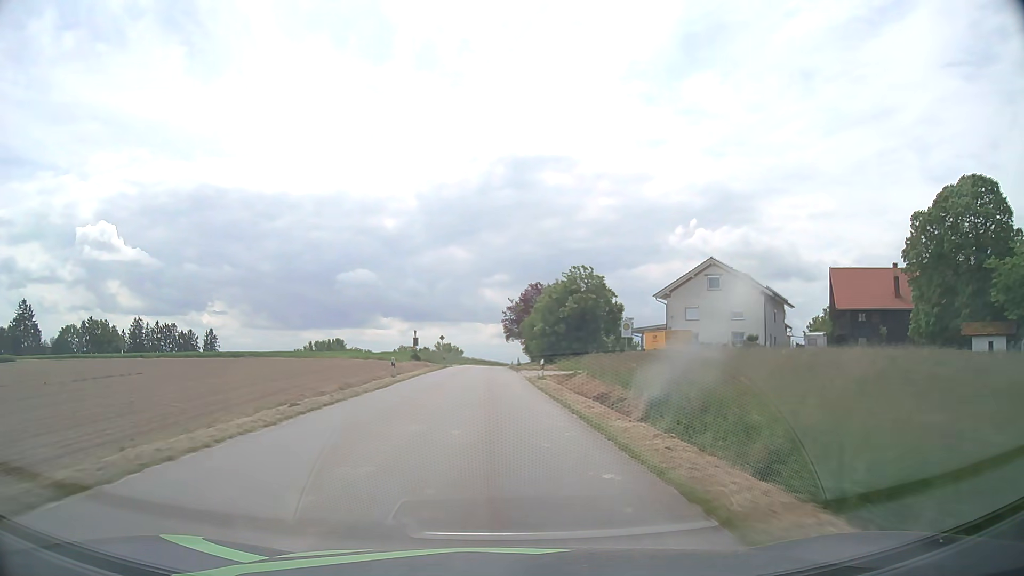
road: tertiary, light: Day
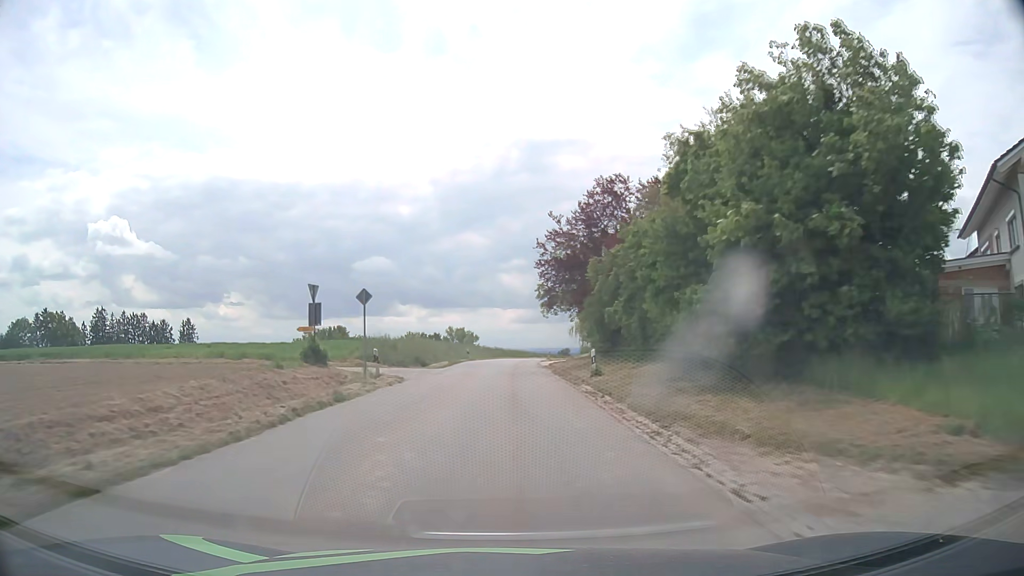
(-1.2, +43.2) m; -2°
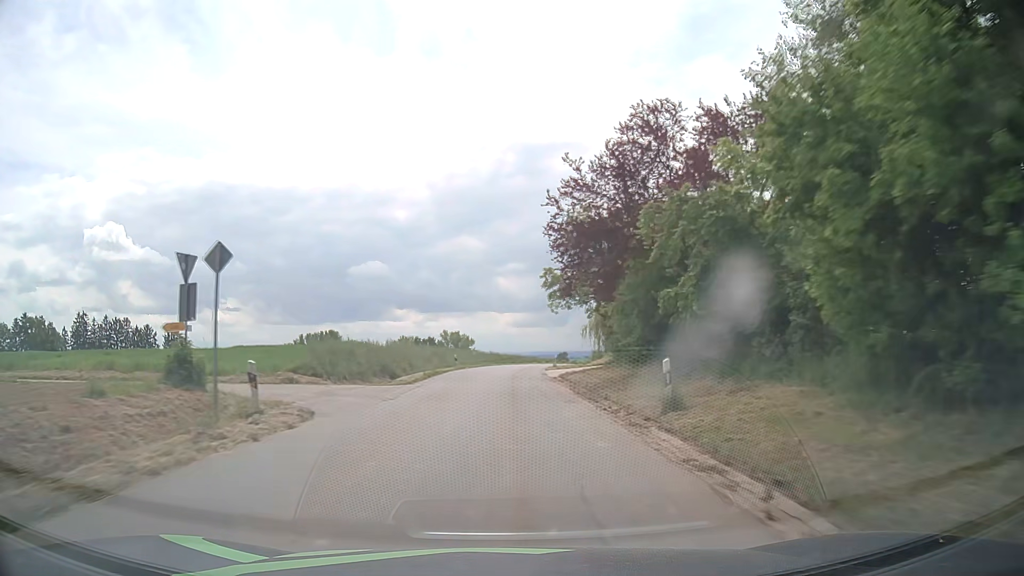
(+0.1, +10.9) m; +1°
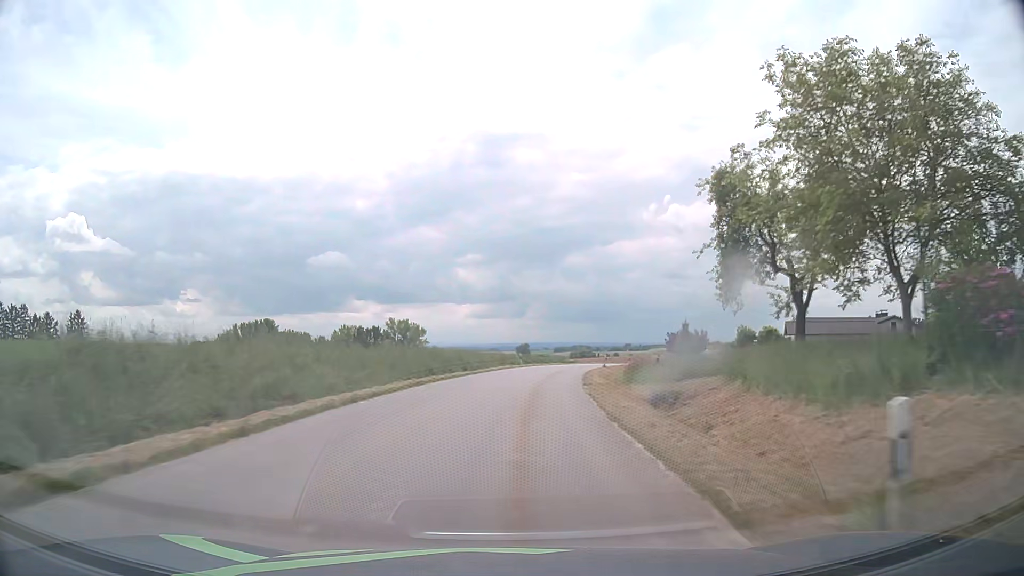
(+0.7, +43.6) m; +3°
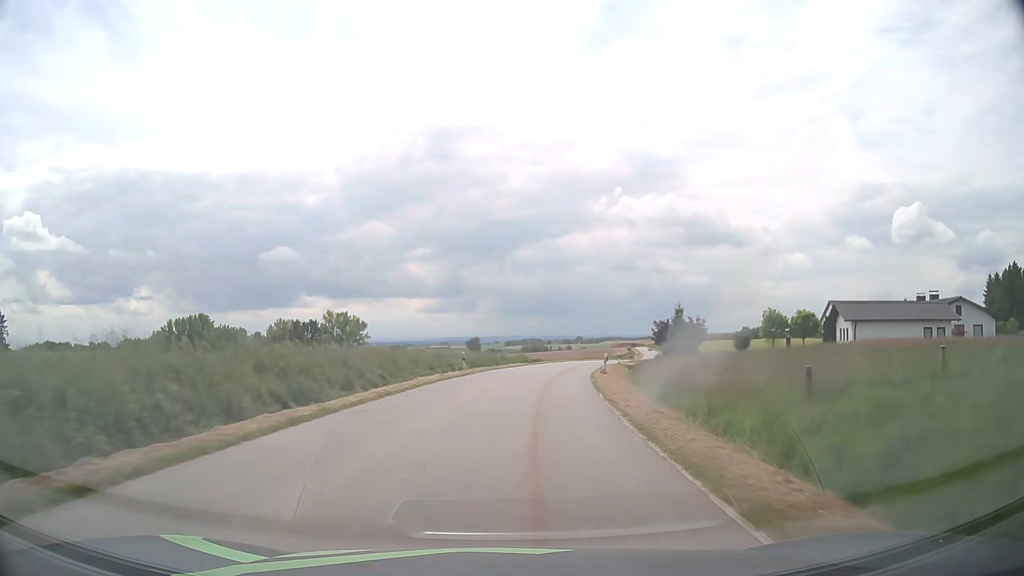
(+0.9, +21.8) m; +5°
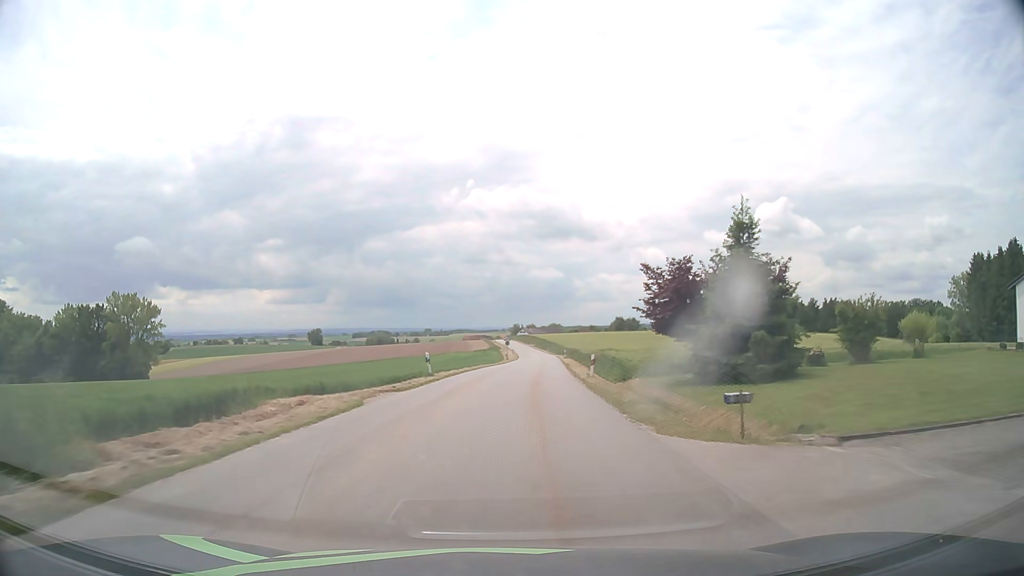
(+5.8, +54.1) m; +13°
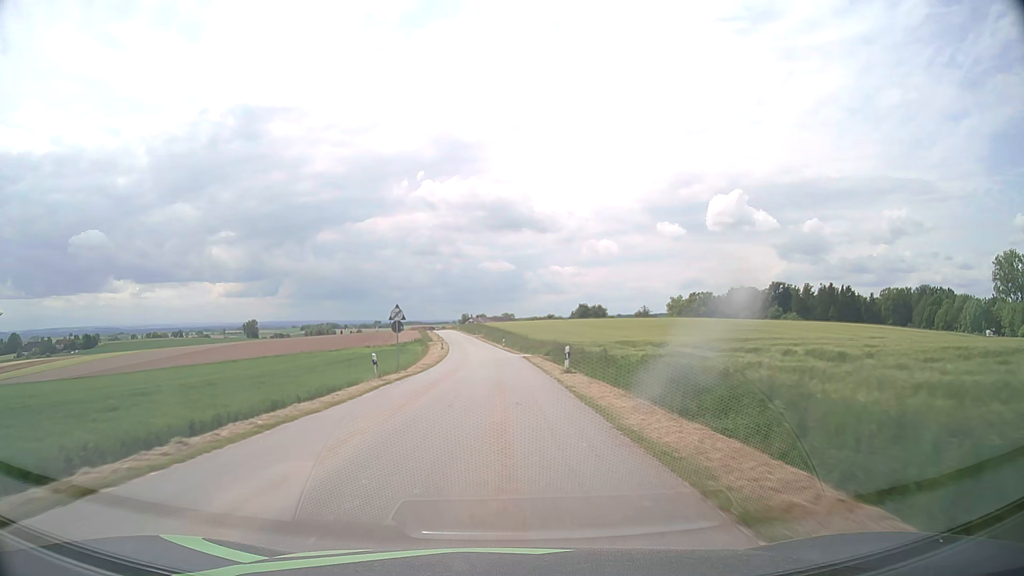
(+3.2, +54.4) m; +4°
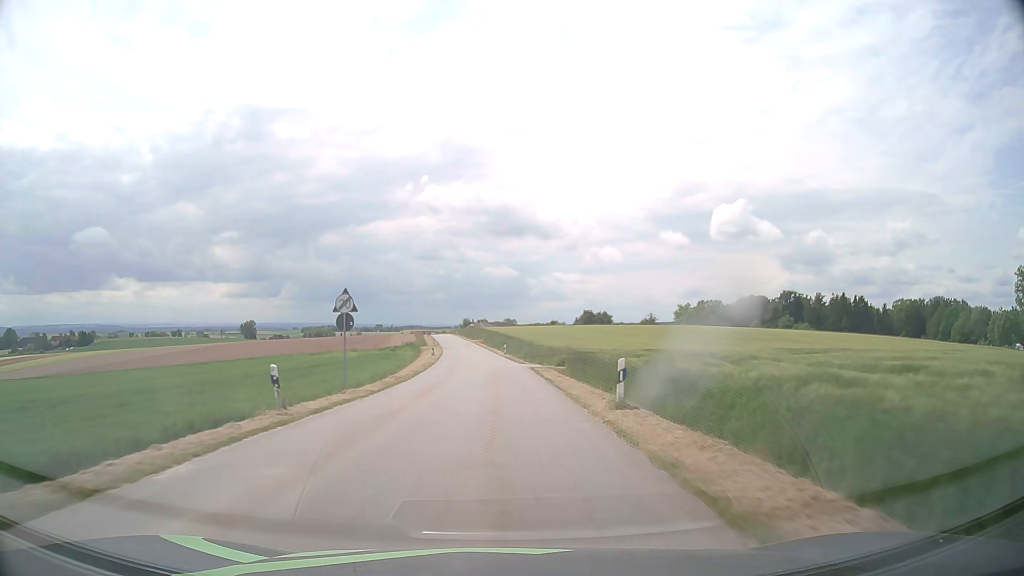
(0.0, +10.9) m; 0°
(0, +10) (0, +20) (0, +30) (-1, +40) (-1, +50) (-2, +60) (-3, +70) (-4, +80) (-4, +90) (-5, +100) m
